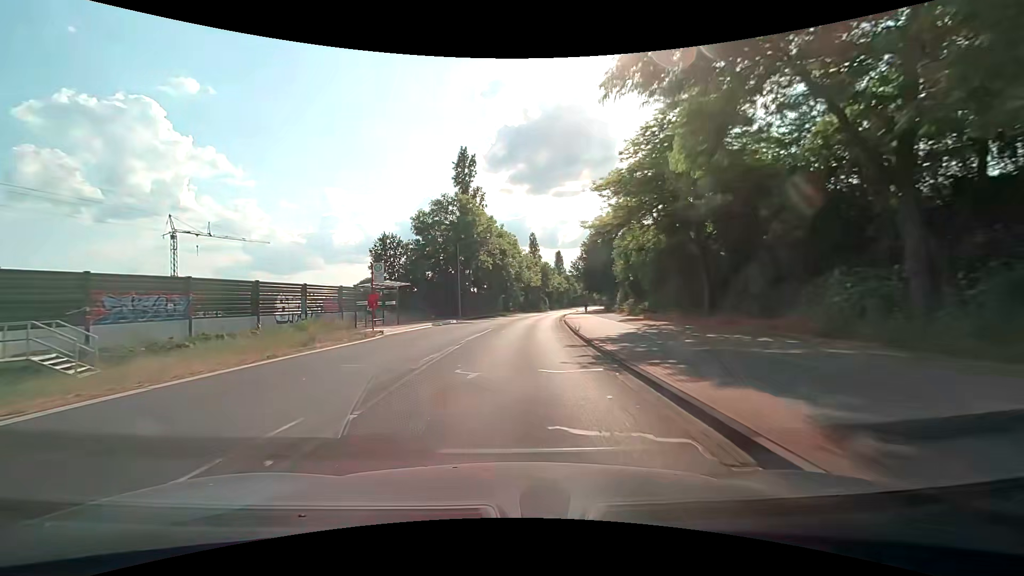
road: tertiary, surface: asphalt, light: Day
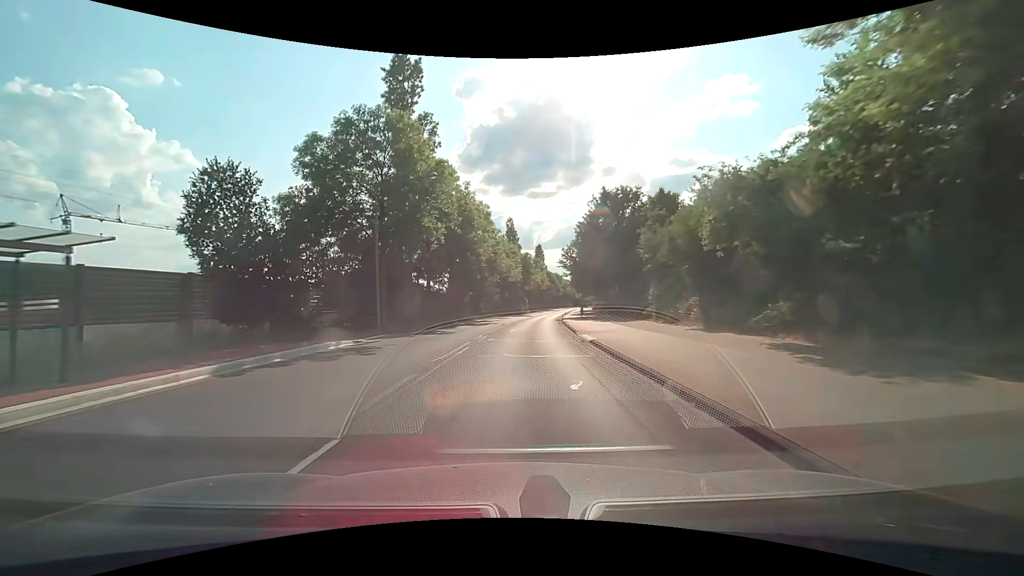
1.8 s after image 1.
(+0.7, +21.5) m; +3°
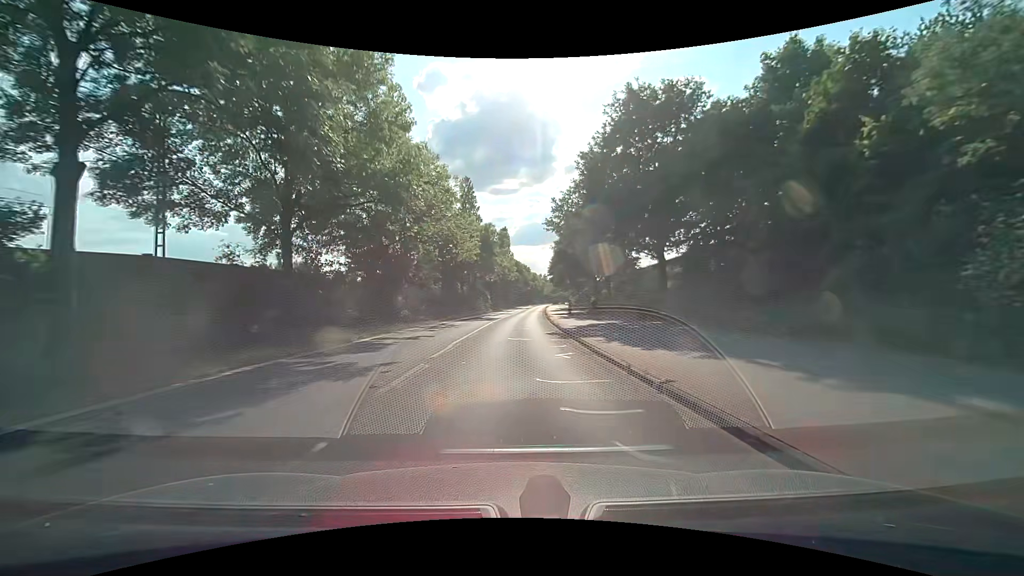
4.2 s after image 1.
(+1.1, +29.3) m; +4°
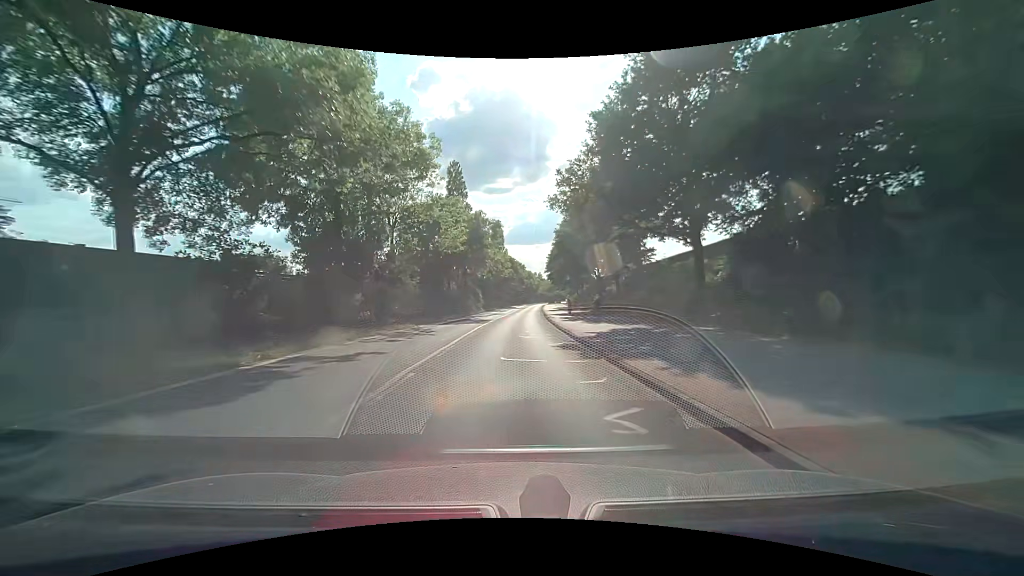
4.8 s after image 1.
(0.0, +7.5) m; +1°
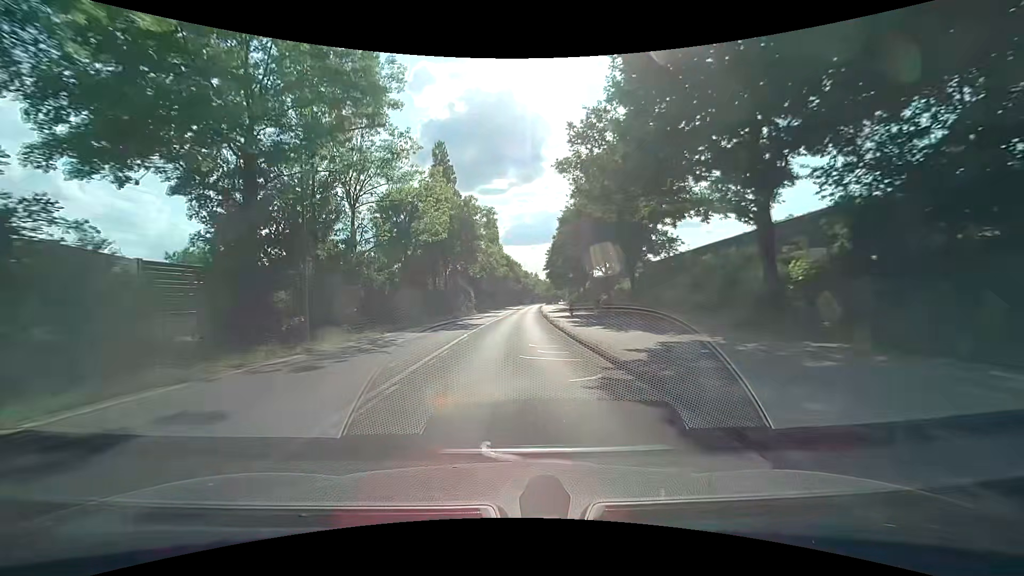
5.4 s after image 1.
(0.0, +7.5) m; 0°
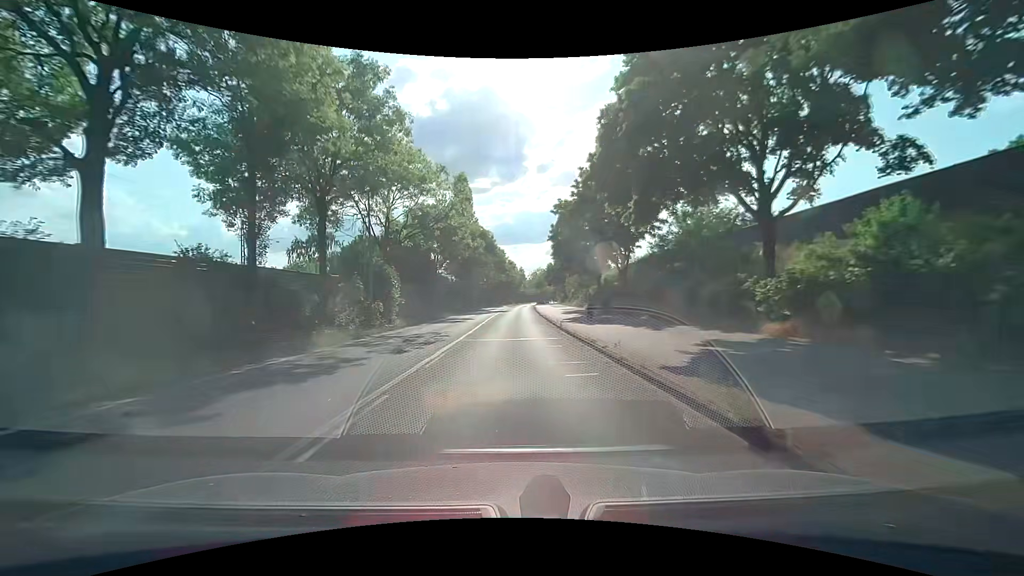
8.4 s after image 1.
(+0.8, +37.4) m; +3°
